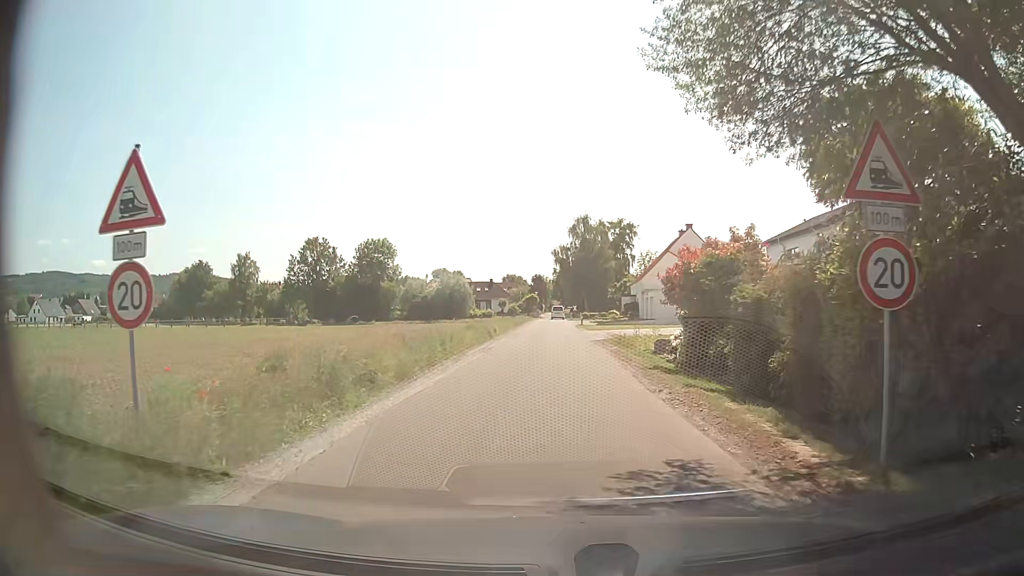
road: unclassified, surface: asphalt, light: Day
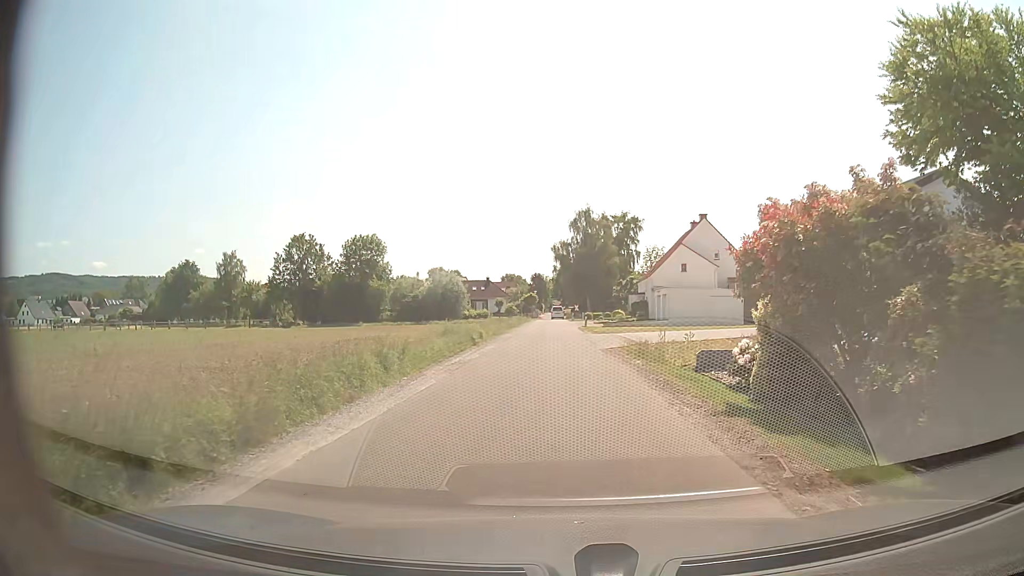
(+0.1, +7.4) m; 0°
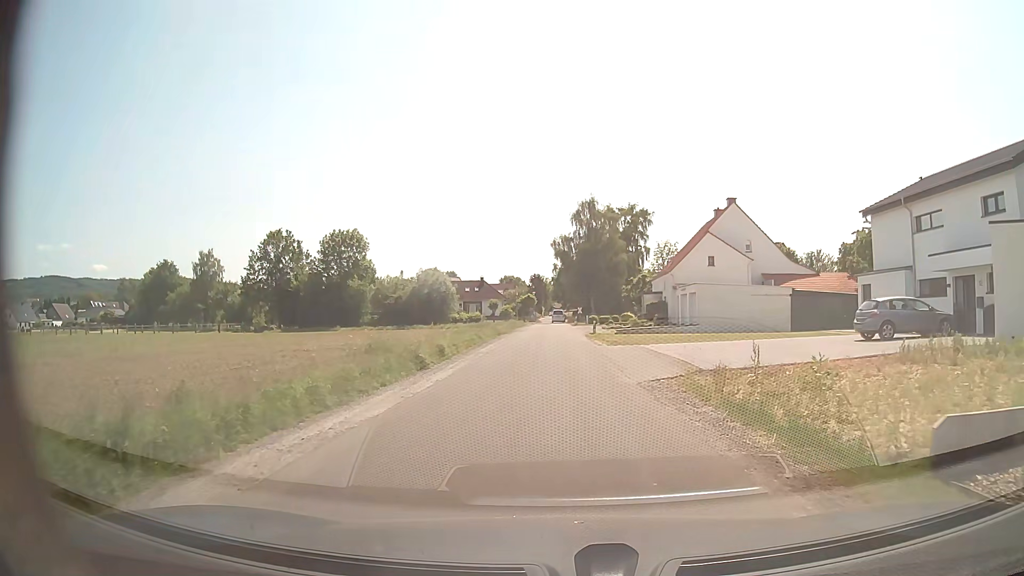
(+0.2, +11.3) m; +1°
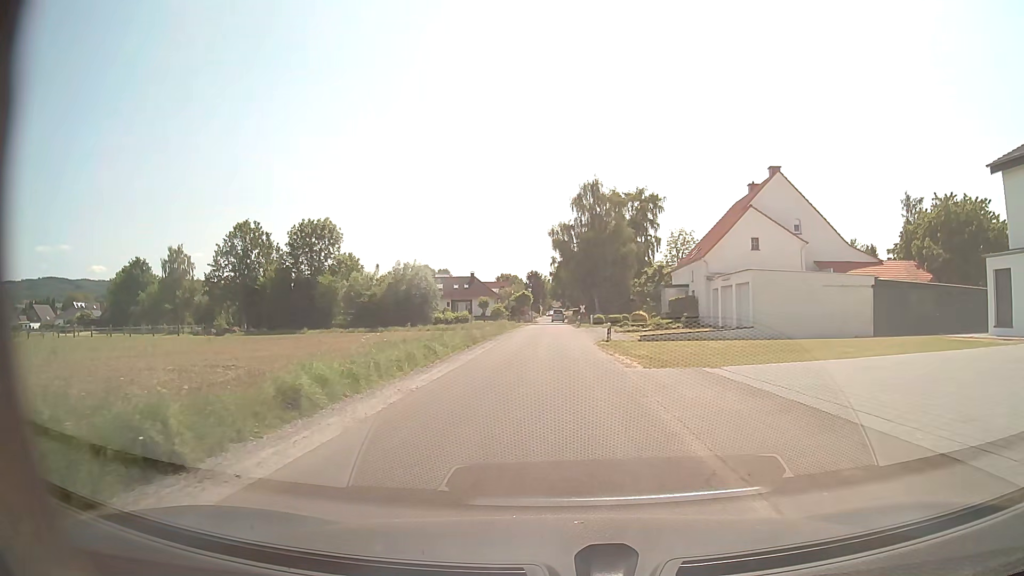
(+0.1, +12.2) m; +1°
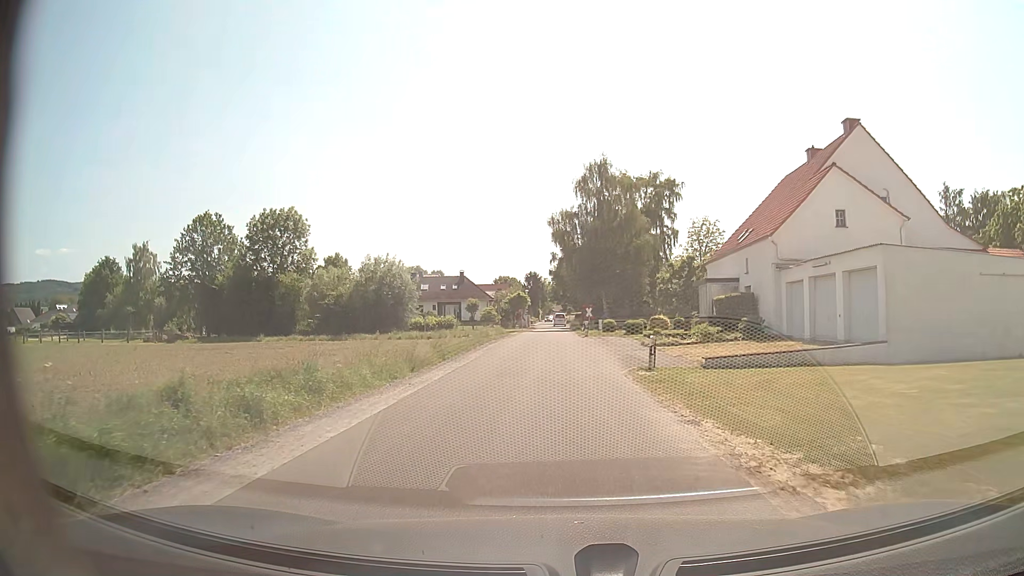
(0.0, +12.8) m; 0°
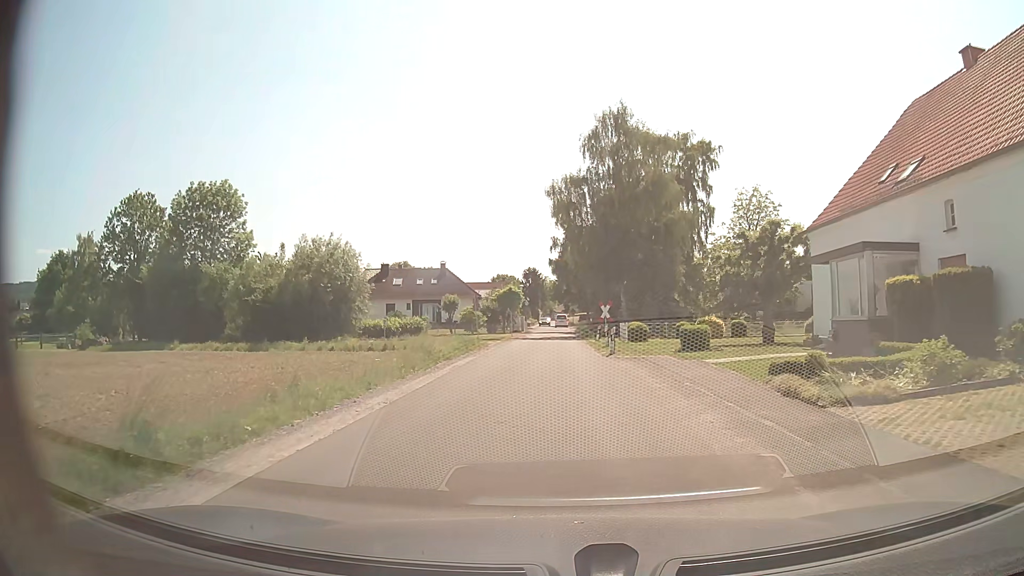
(+0.1, +17.4) m; 0°
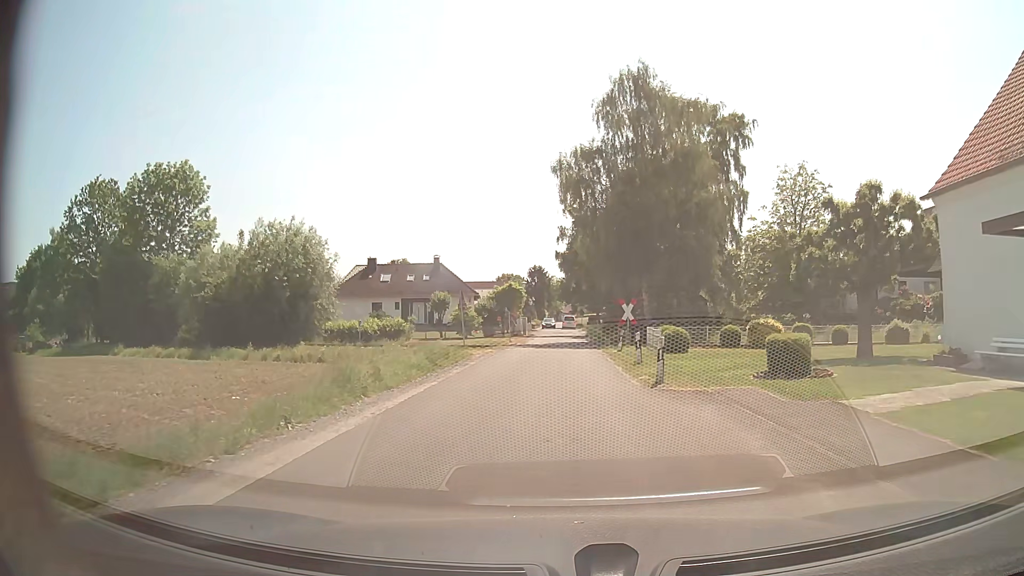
(0.0, +8.8) m; 0°
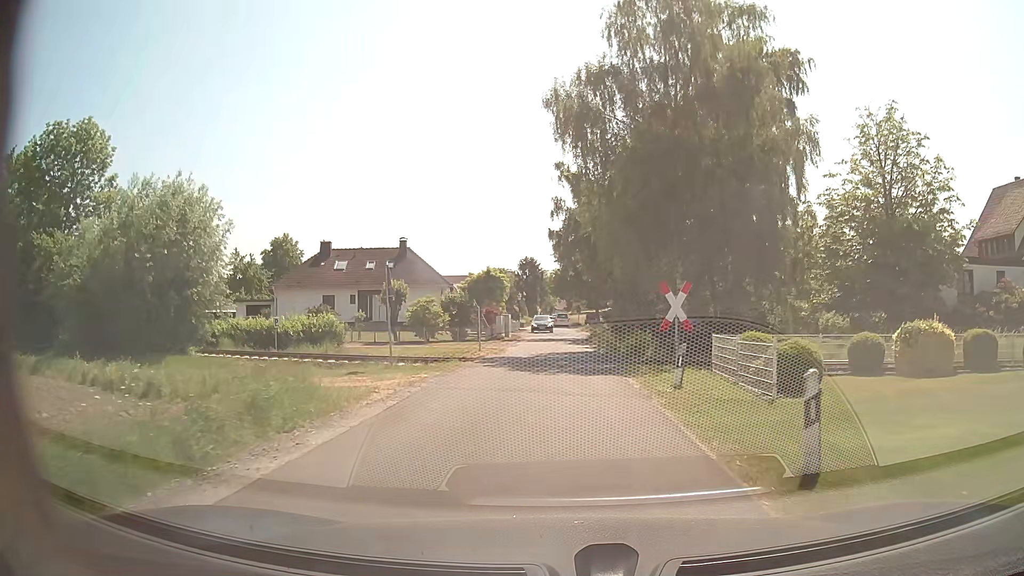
(0.0, +13.3) m; 0°
(0, +10) (+1, +20) (0, +30) (0, +40) (0, +50) (0, +60) (0, +70) (0, +80) (0, +90) (0, +100) m
